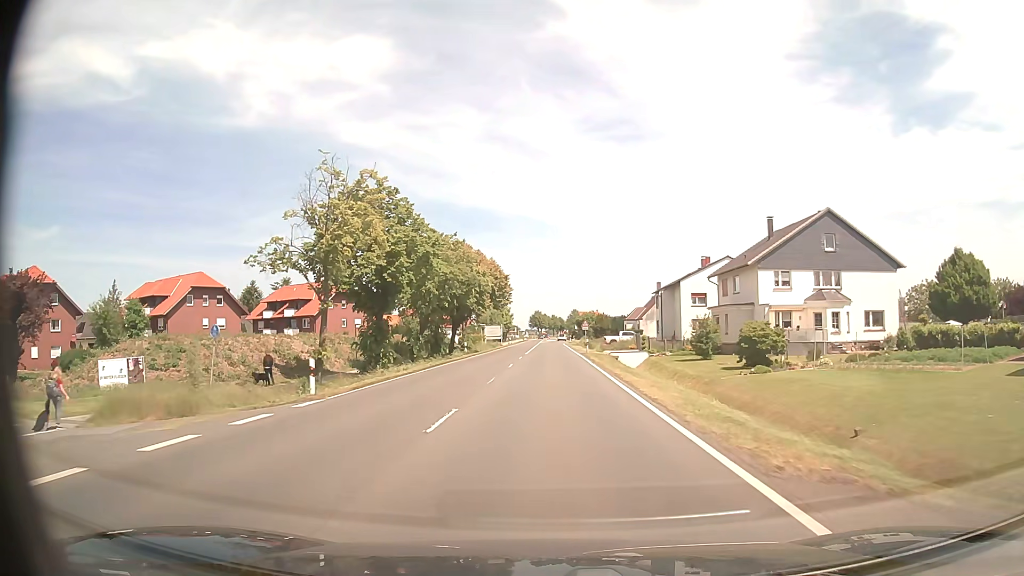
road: primary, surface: asphalt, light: Day
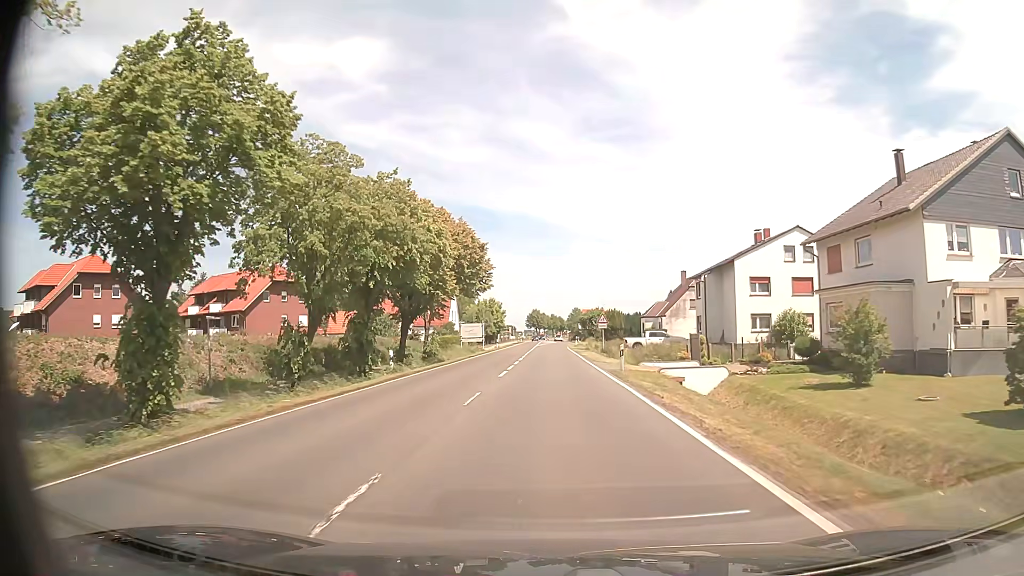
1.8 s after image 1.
(0.0, +23.7) m; 0°
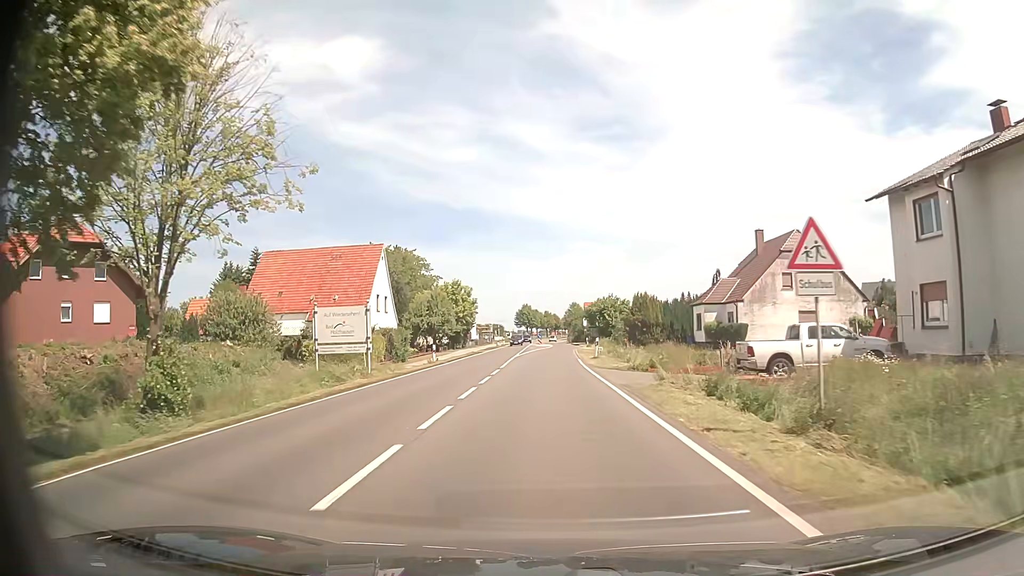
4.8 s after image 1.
(+0.3, +39.6) m; +1°
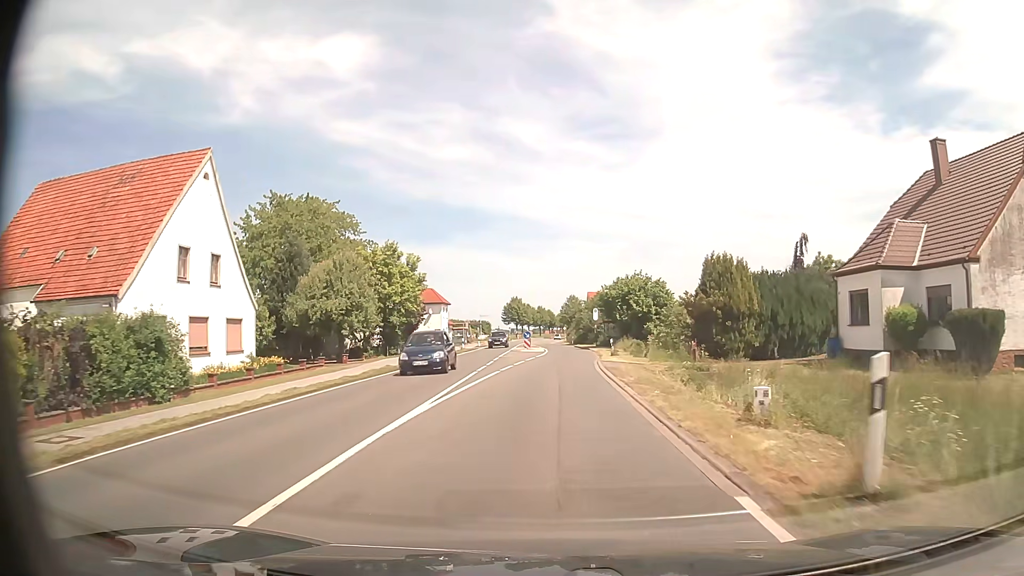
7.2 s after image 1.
(0.0, +31.7) m; +1°
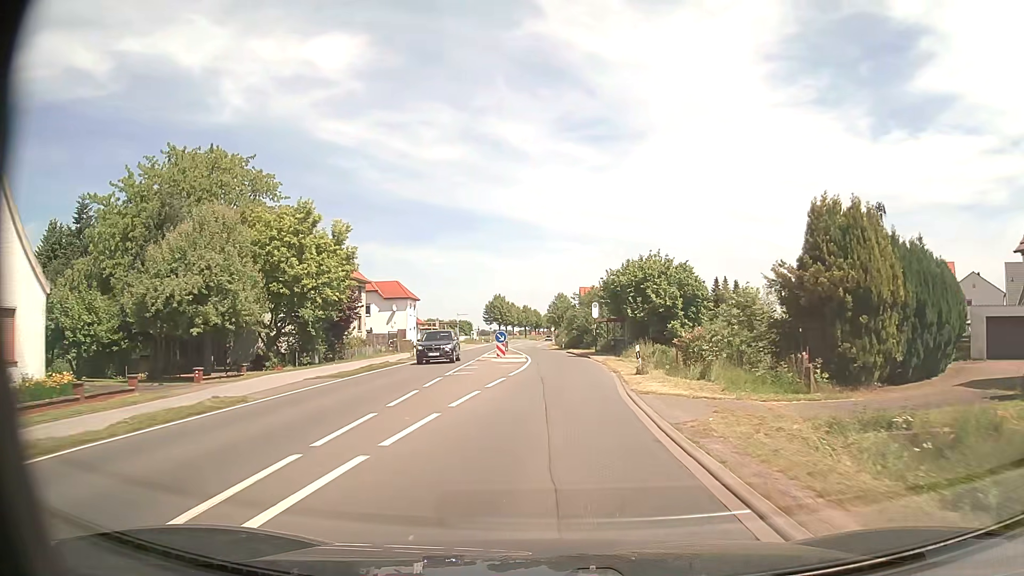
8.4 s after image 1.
(+0.1, +15.9) m; +1°
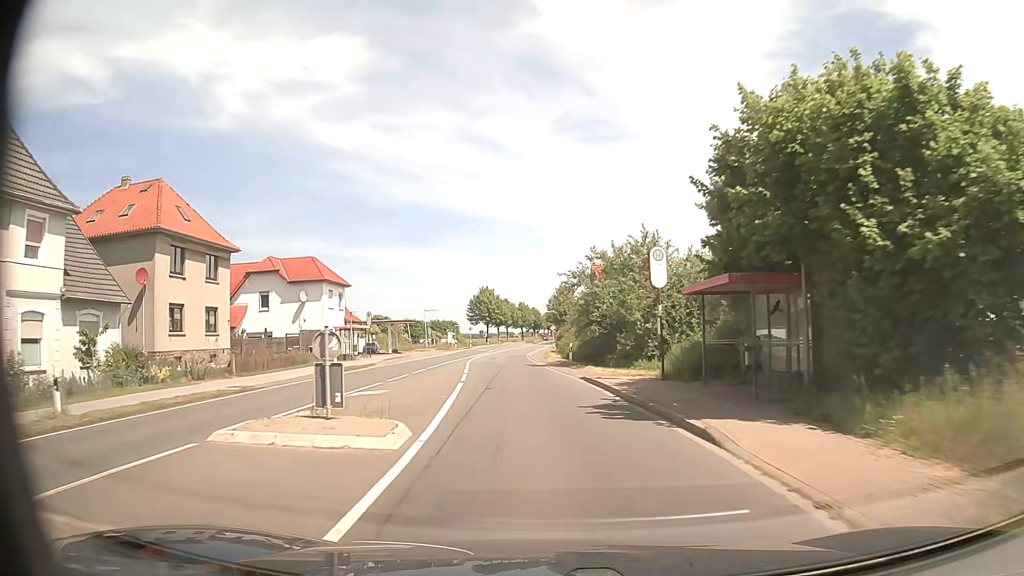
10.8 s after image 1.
(+0.5, +31.8) m; 0°
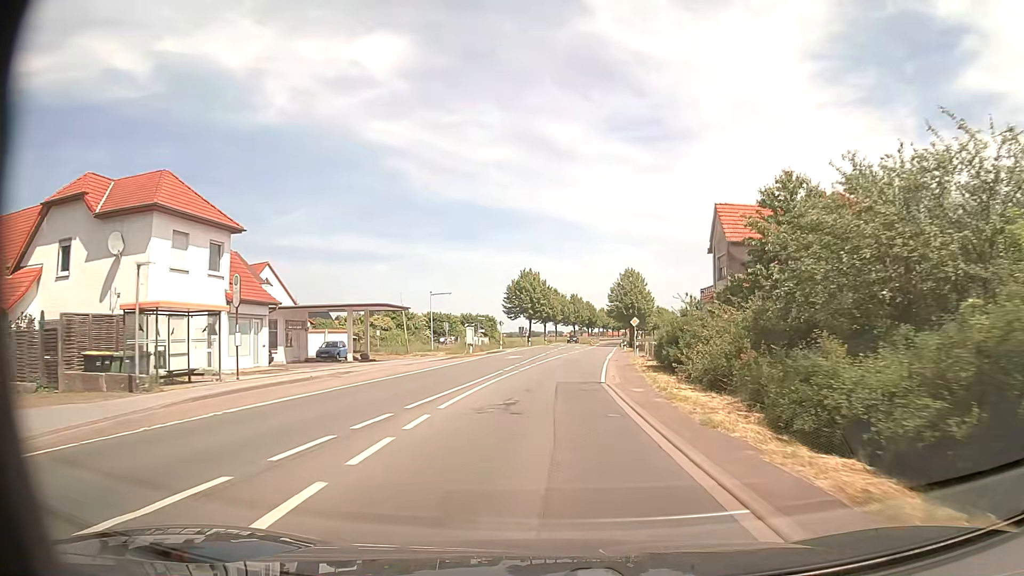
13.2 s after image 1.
(-1.8, +31.7) m; -4°
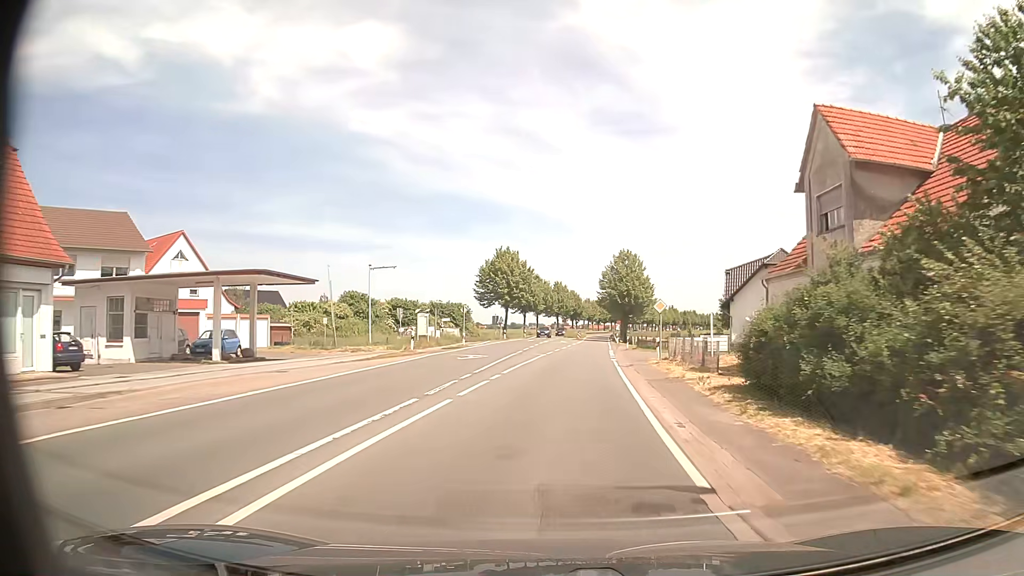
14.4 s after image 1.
(+0.1, +15.9) m; +1°
(0, +10) (+1, +20) (+1, +30) (+2, +40) (+3, +50) (+4, +60) (+4, +70) (+6, +80) (+6, +90) (+7, +100) m
